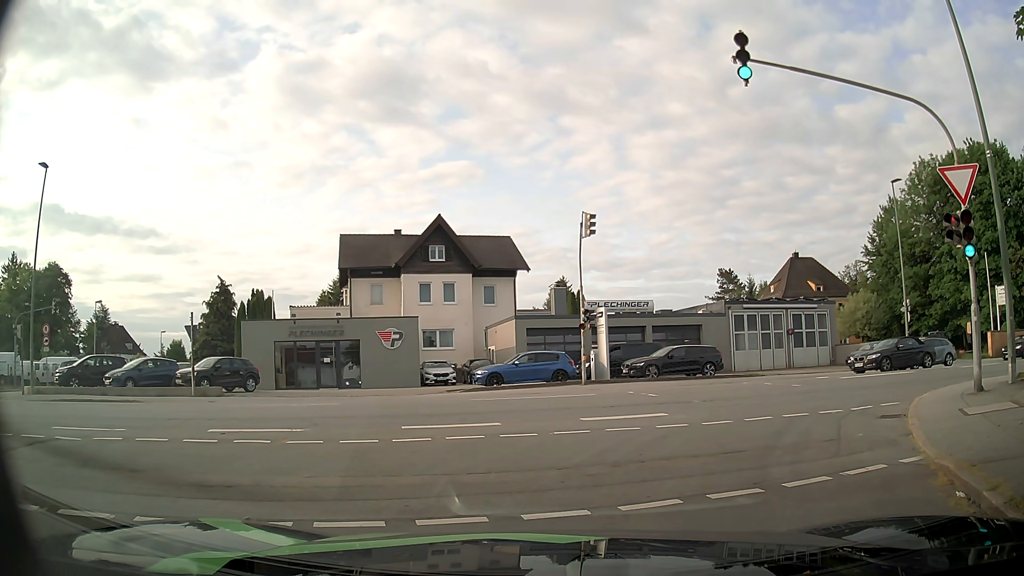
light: Day
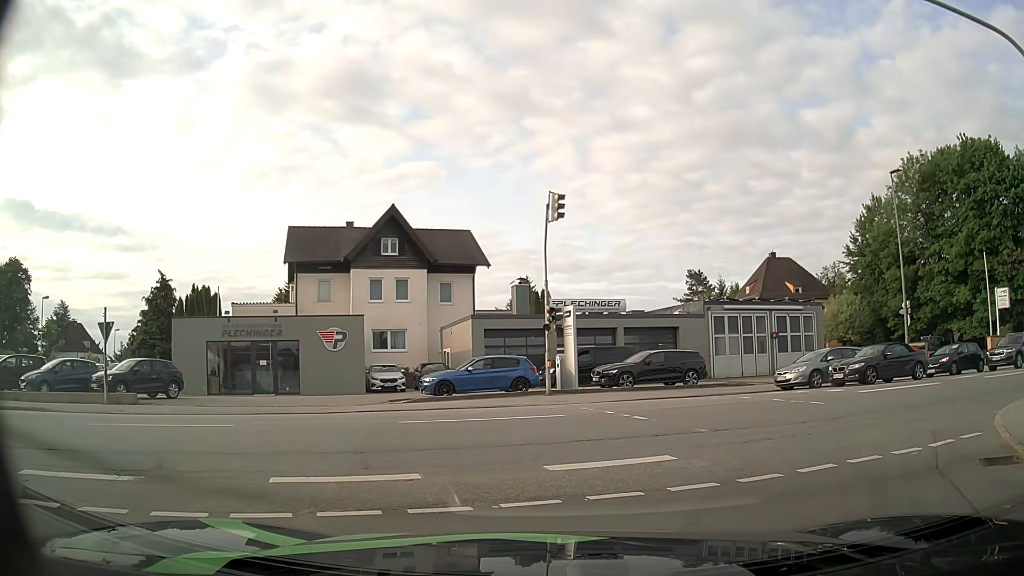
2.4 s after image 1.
(+0.1, +4.0) m; +4°
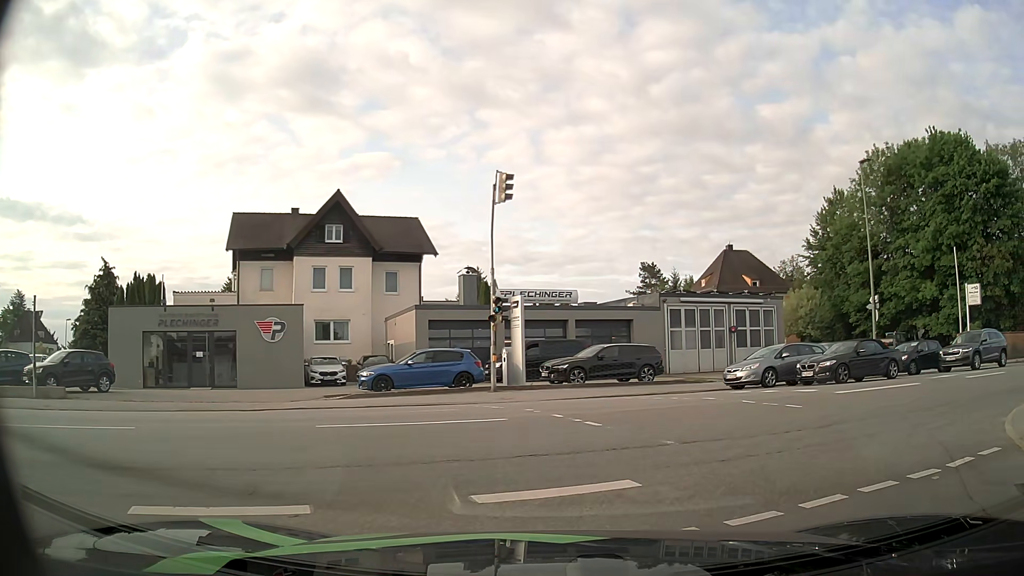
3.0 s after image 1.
(+0.1, +1.7) m; +4°
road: residential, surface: asphalt
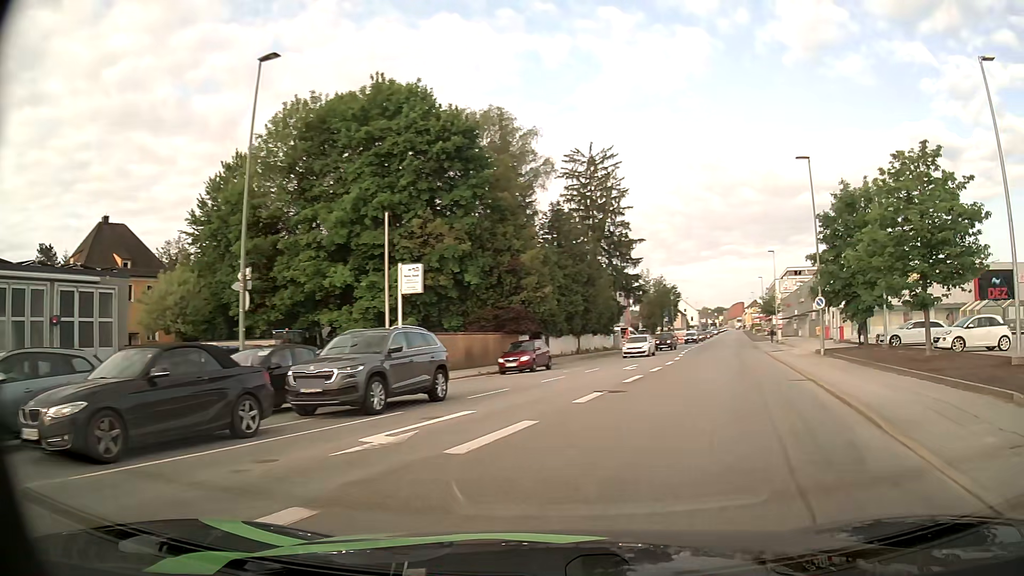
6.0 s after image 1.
(+6.0, +12.2) m; +50°
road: tertiary
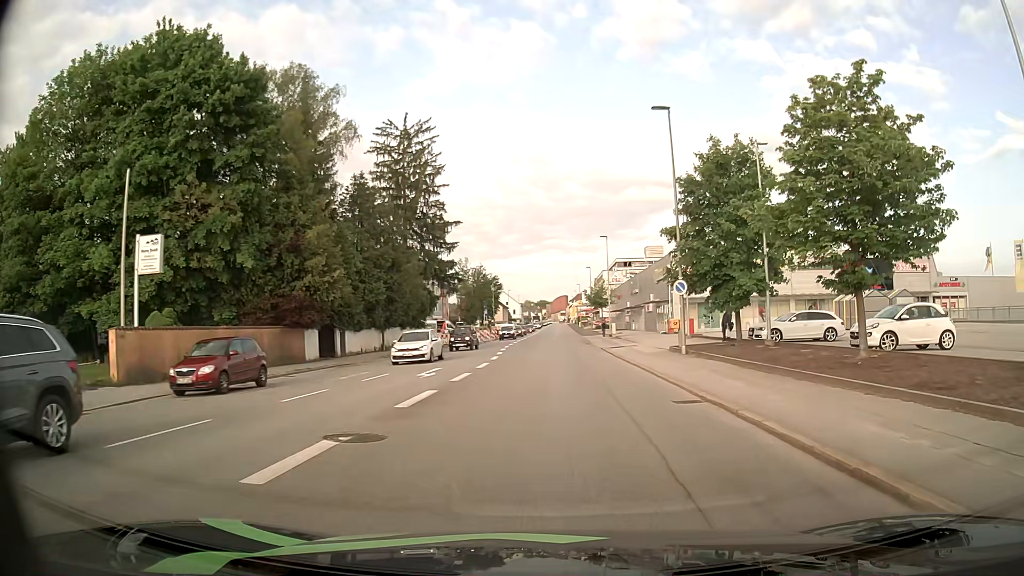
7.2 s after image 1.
(+1.5, +7.6) m; +17°
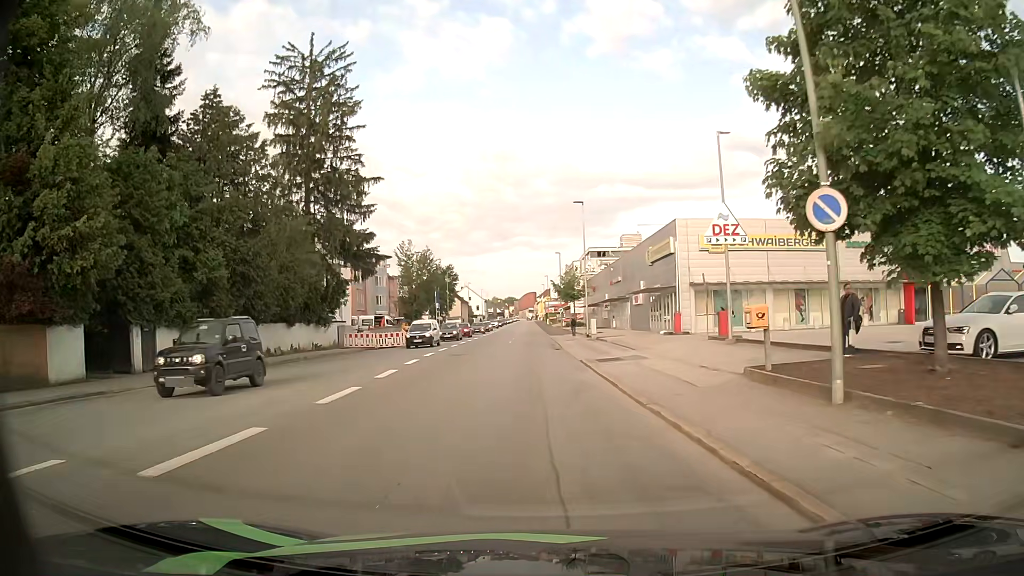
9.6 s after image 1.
(+1.0, +18.2) m; +3°
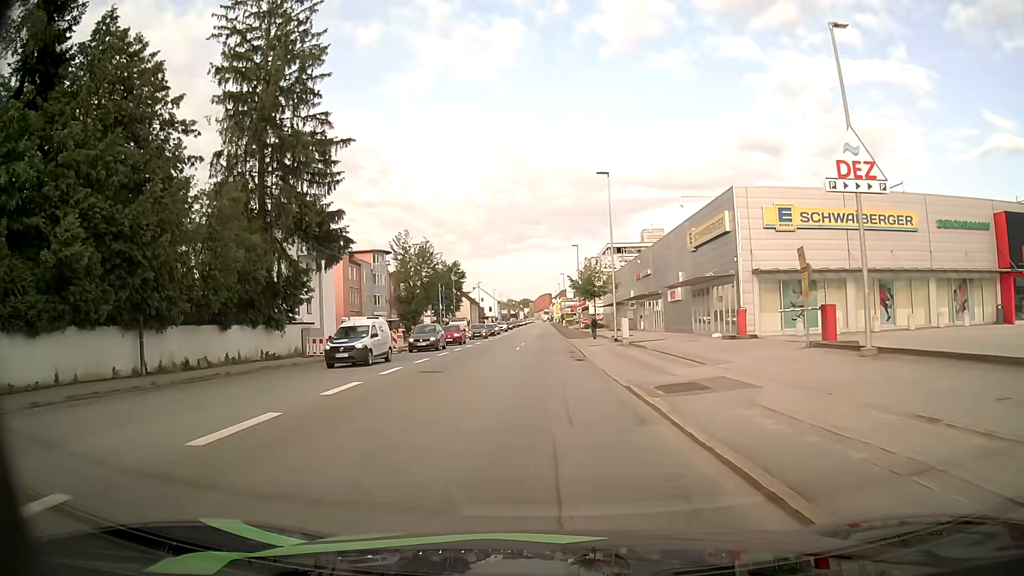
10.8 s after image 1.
(-0.1, +10.4) m; -1°
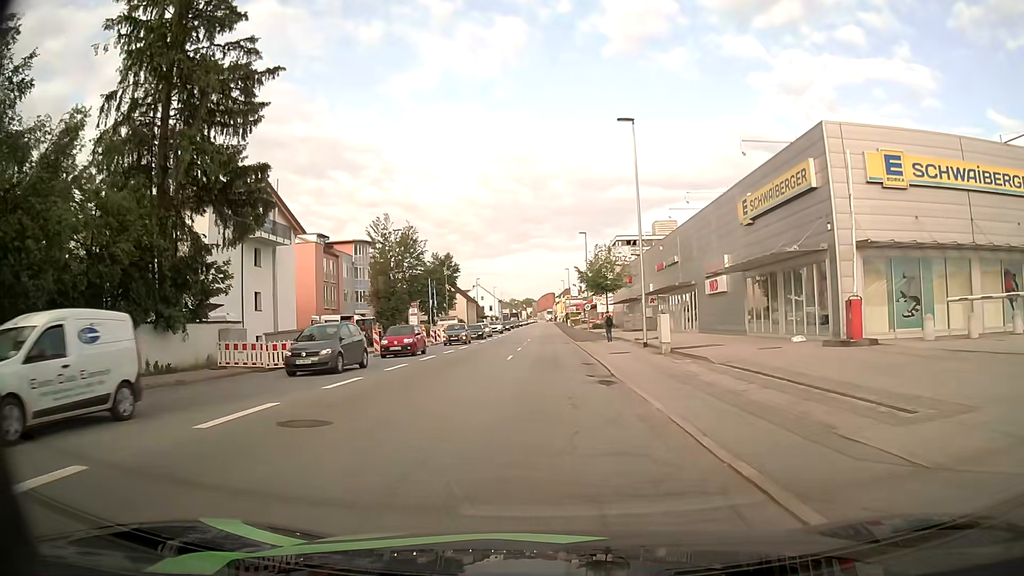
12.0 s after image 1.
(-0.2, +11.0) m; 0°
(0, +10) (0, +20) (0, +30) (-1, +40) (-1, +50) (-1, +60) (-1, +70) (-1, +80) (-1, +90) (-1, +100) m
